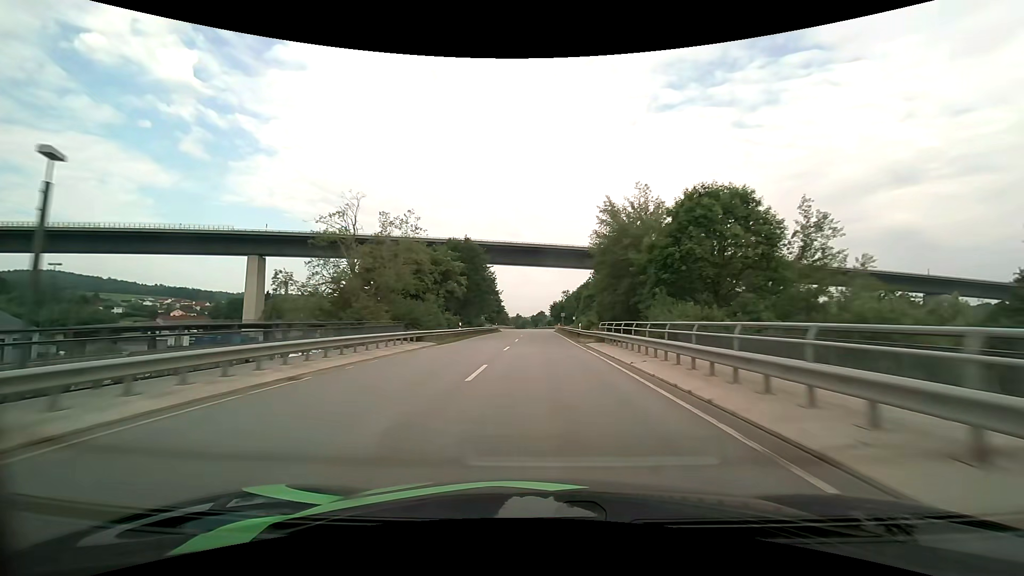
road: primary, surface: asphalt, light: Day
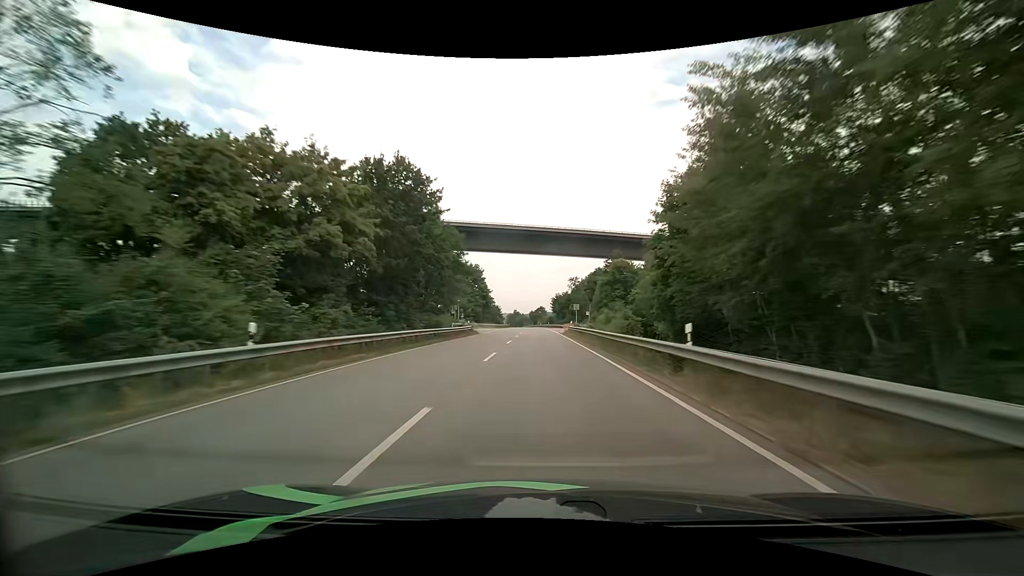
(0.0, +31.6) m; 0°
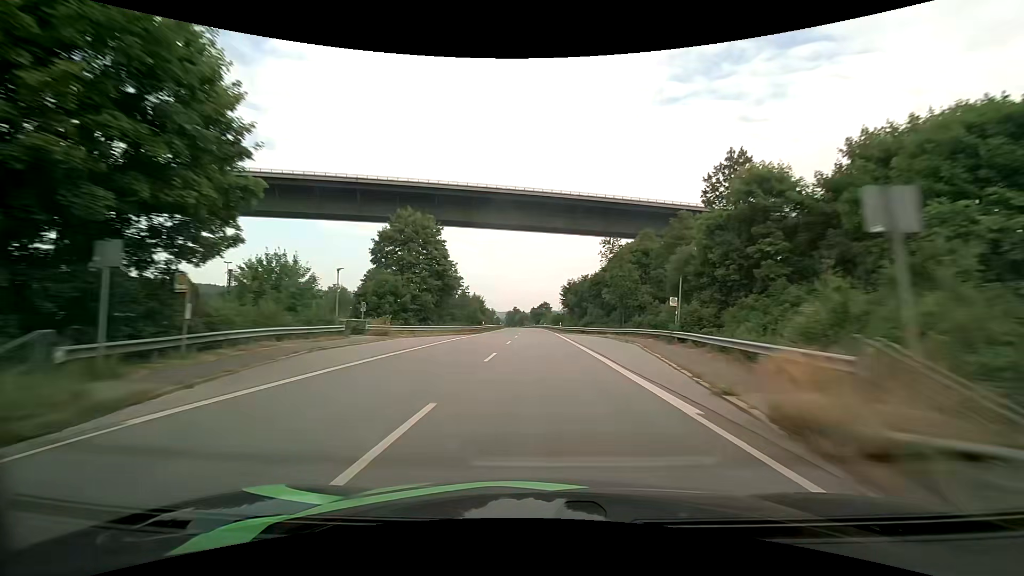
(-0.1, +47.8) m; 0°
(0, +10) (0, +20) (0, +30) (0, +40) (0, +50) (0, +60) (0, +70) (-1, +80) (-1, +90) (-1, +100) m
